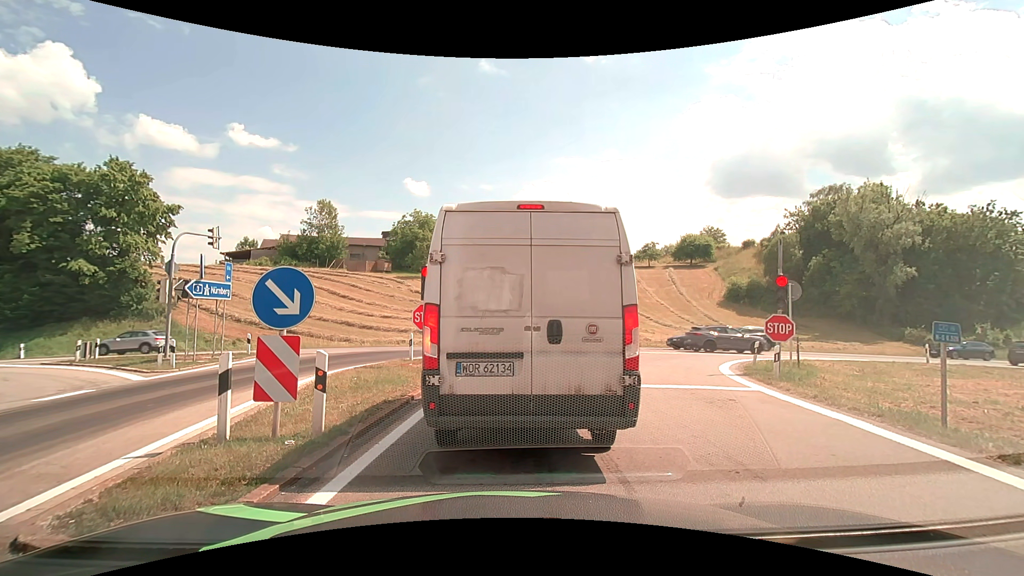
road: motorway_link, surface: asphalt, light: Day
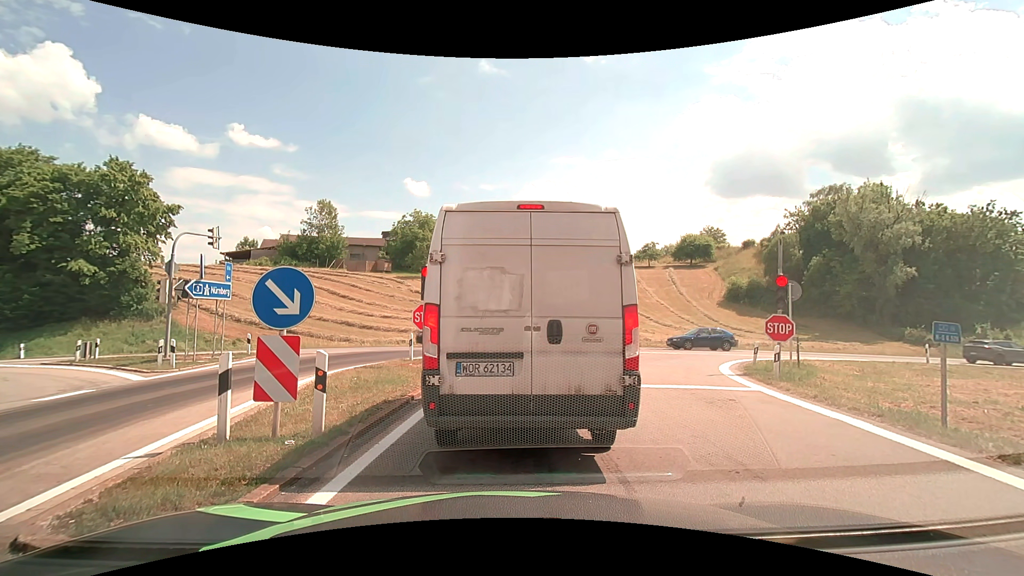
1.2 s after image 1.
(0.0, 0.0) m; 0°
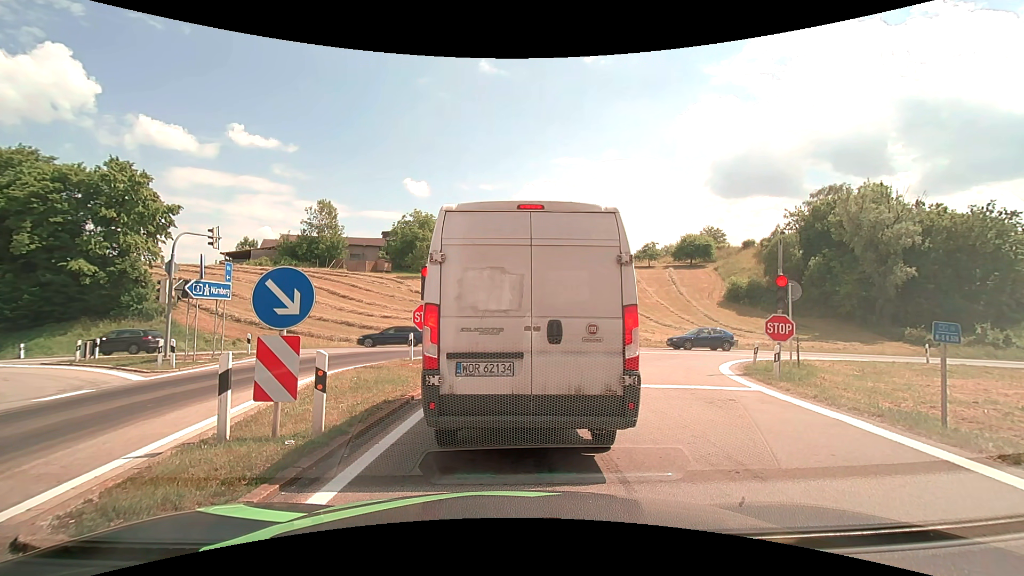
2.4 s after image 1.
(0.0, 0.0) m; 0°
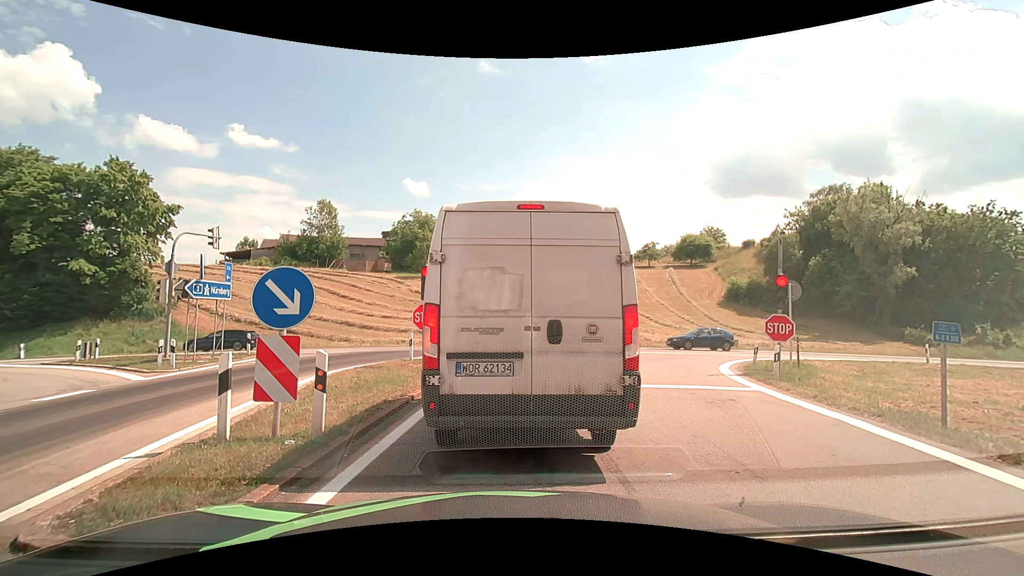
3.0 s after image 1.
(0.0, 0.0) m; 0°
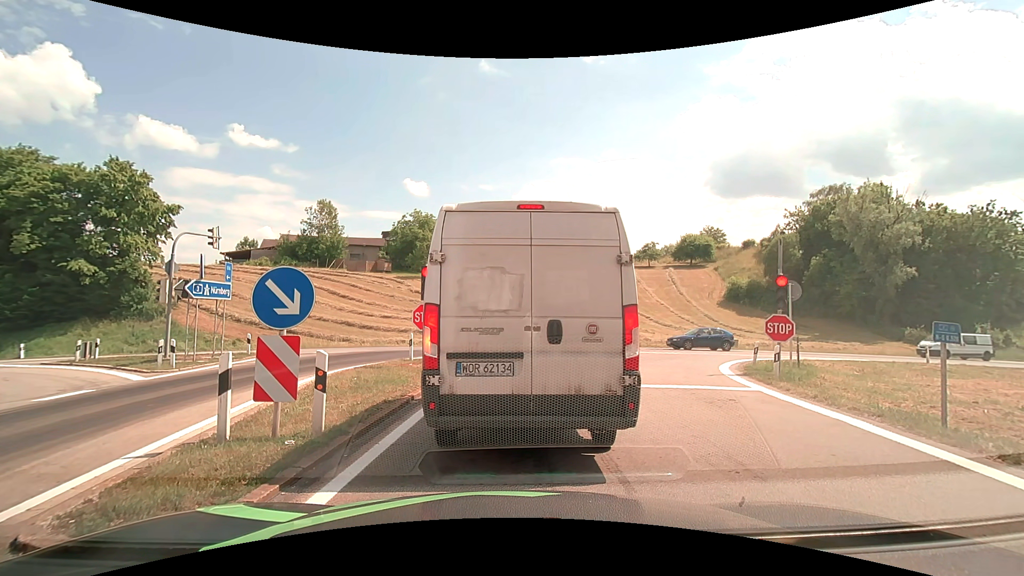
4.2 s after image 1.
(0.0, 0.0) m; 0°
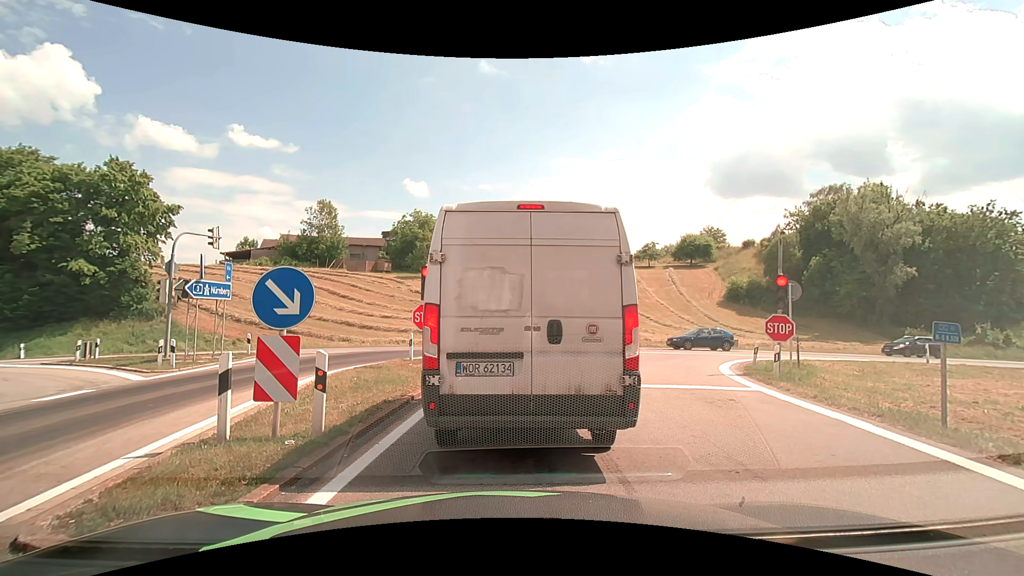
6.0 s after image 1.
(0.0, 0.0) m; 0°
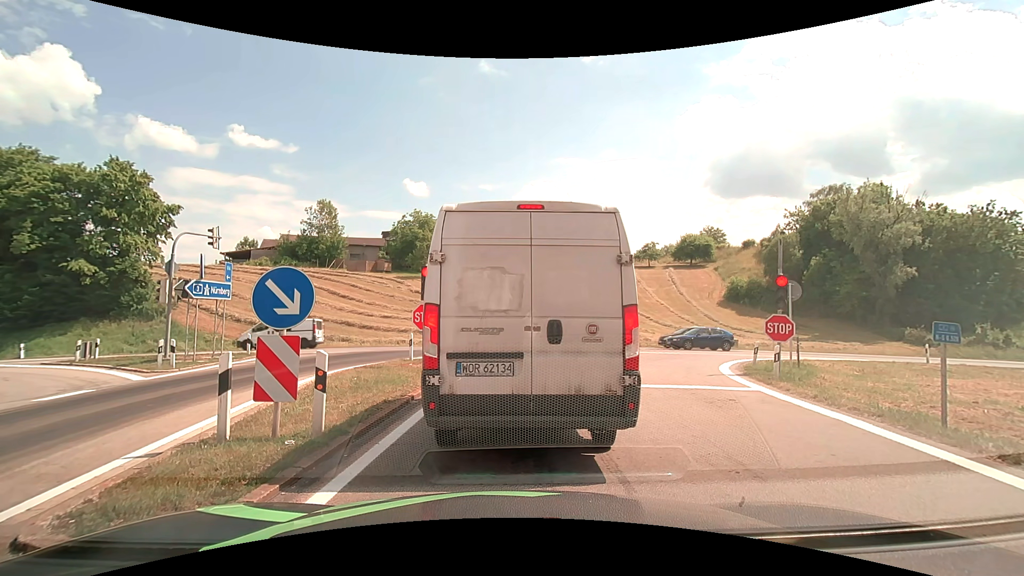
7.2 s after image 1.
(0.0, 0.0) m; 0°
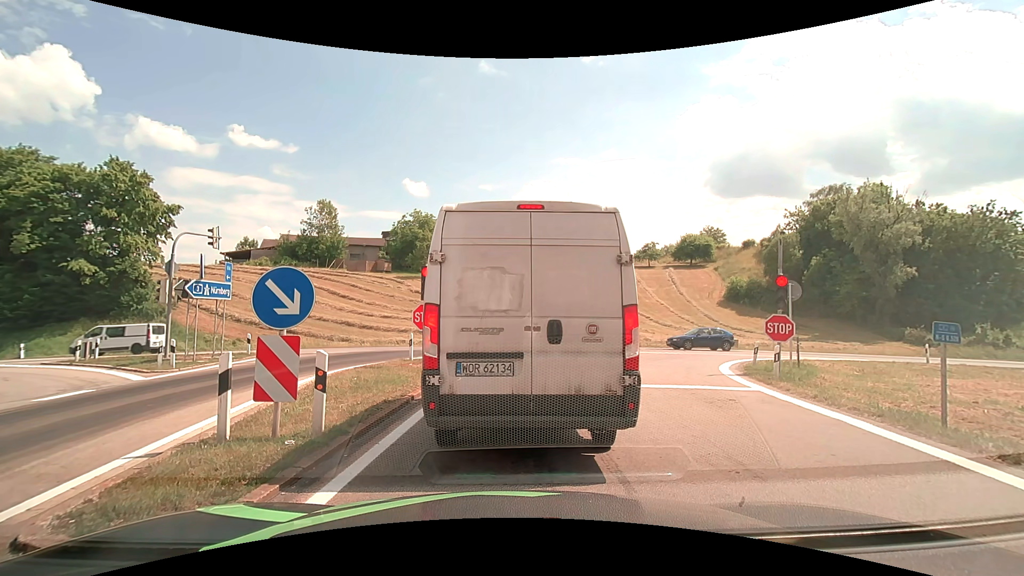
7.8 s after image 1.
(0.0, 0.0) m; 0°
(0, +10) (0, +20) (-4, +29) (-13, +34) (-22, +36) (-32, +36) (-42, +36) (-52, +36) (-62, +36) (-72, +36) m
